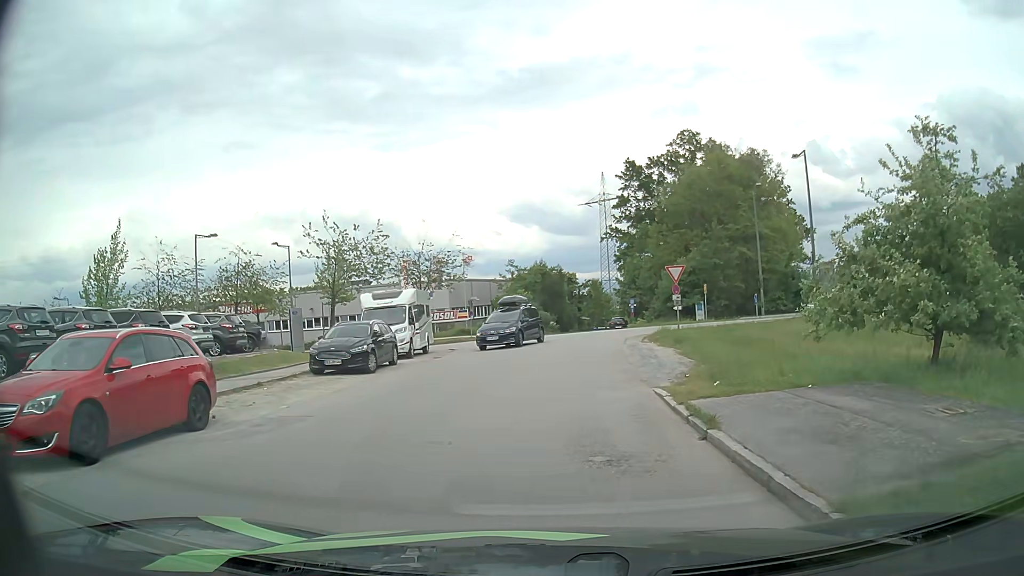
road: residential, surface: asphalt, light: Day
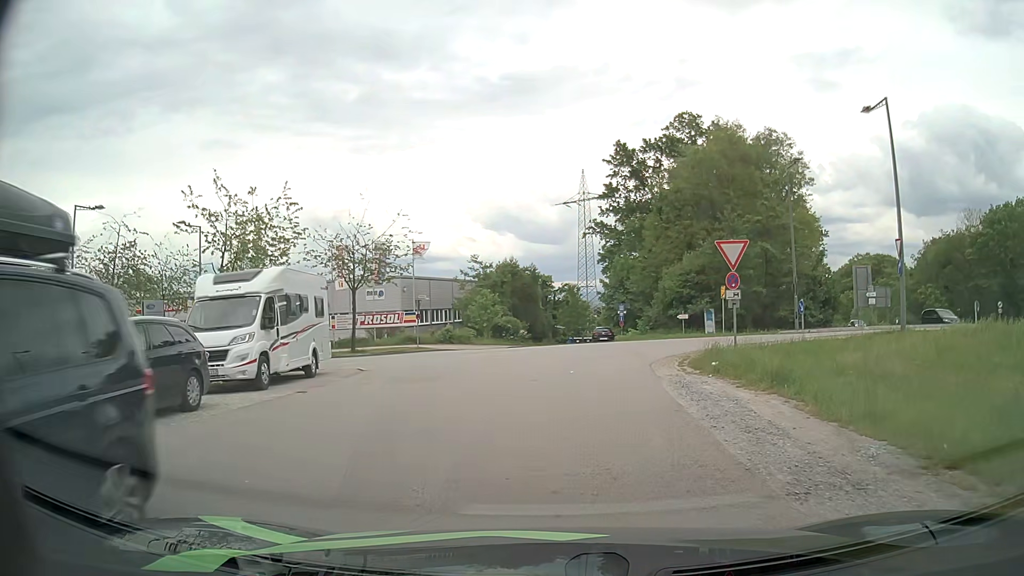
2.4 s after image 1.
(+0.4, +11.8) m; +3°
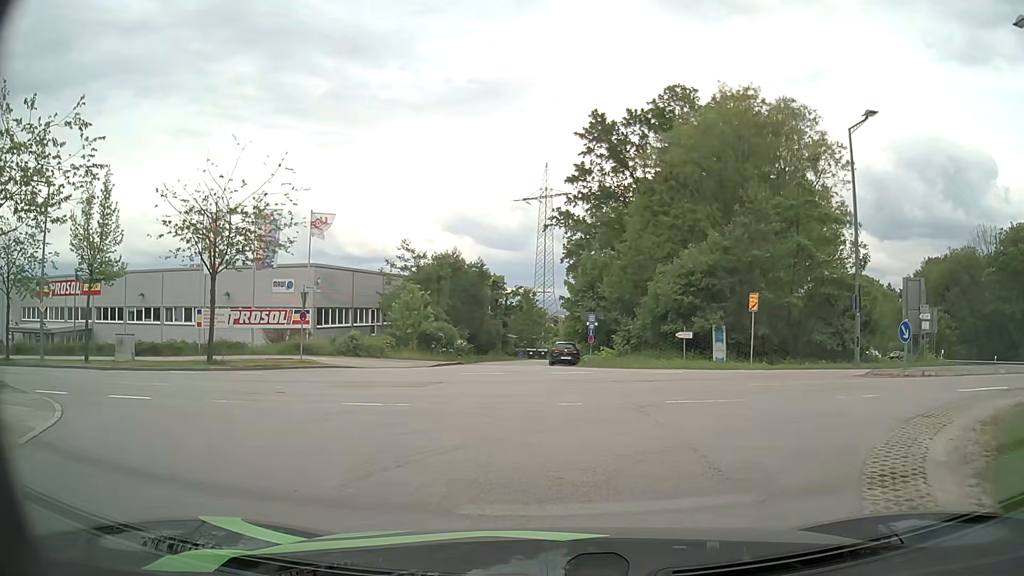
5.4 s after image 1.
(+0.5, +12.9) m; +5°
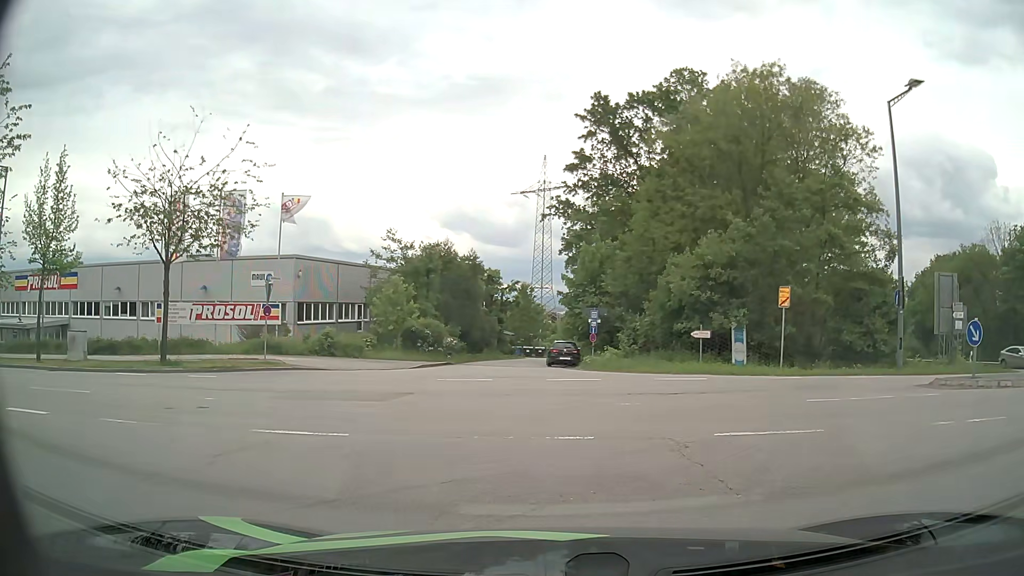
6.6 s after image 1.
(0.0, +3.5) m; 0°
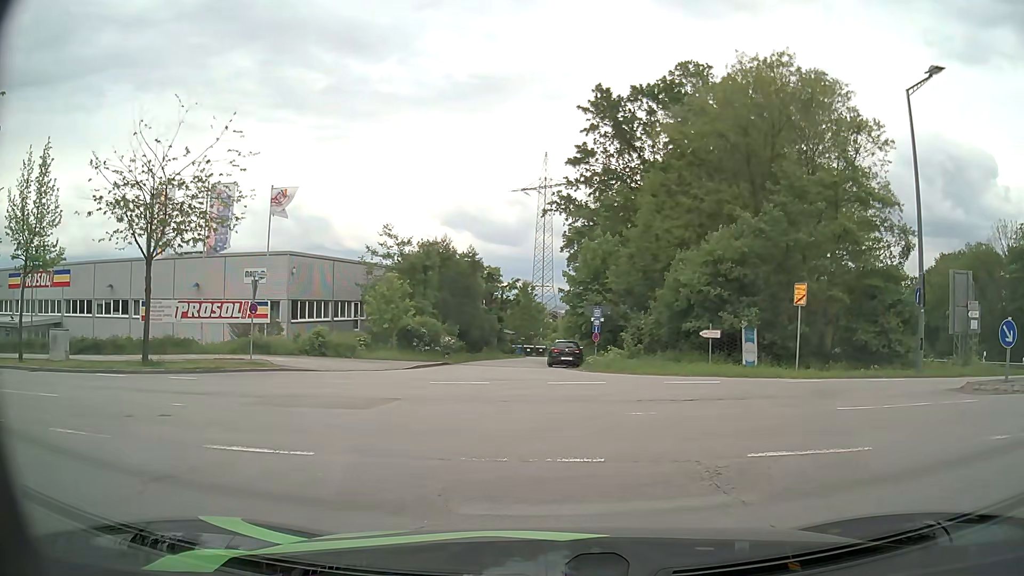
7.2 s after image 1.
(0.0, +1.3) m; -1°
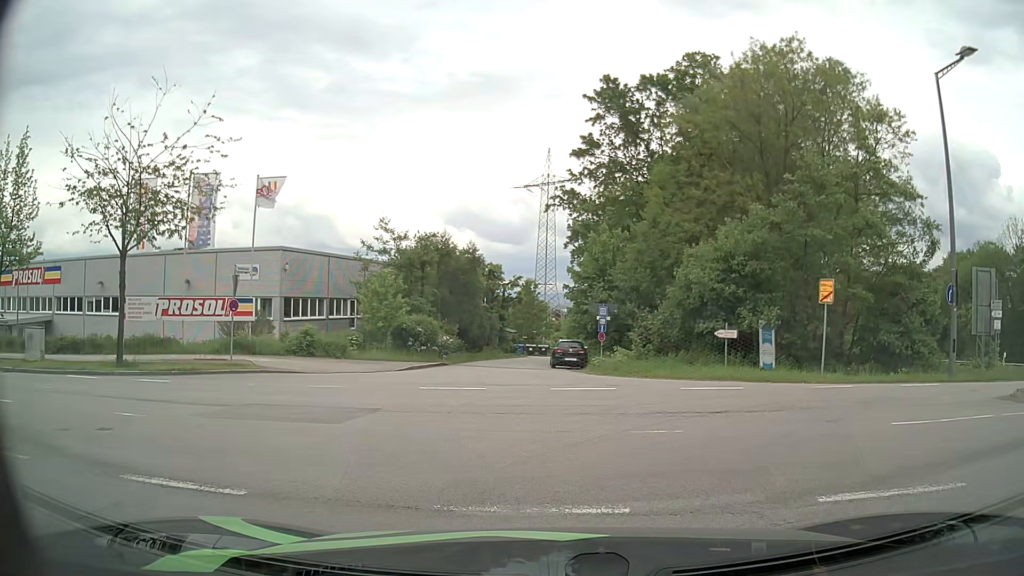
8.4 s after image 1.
(0.0, +1.7) m; +2°
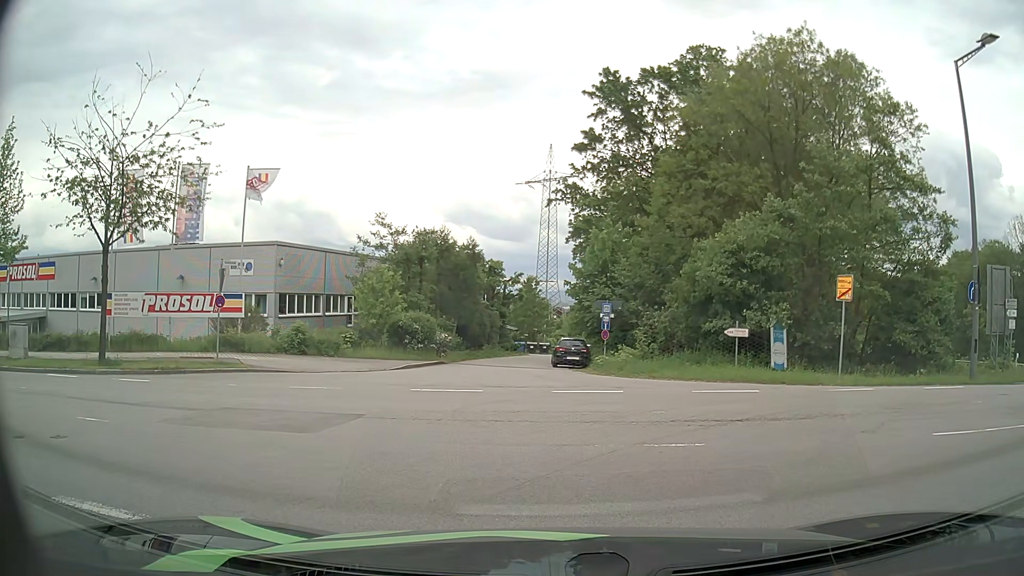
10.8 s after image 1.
(0.0, +1.1) m; 0°
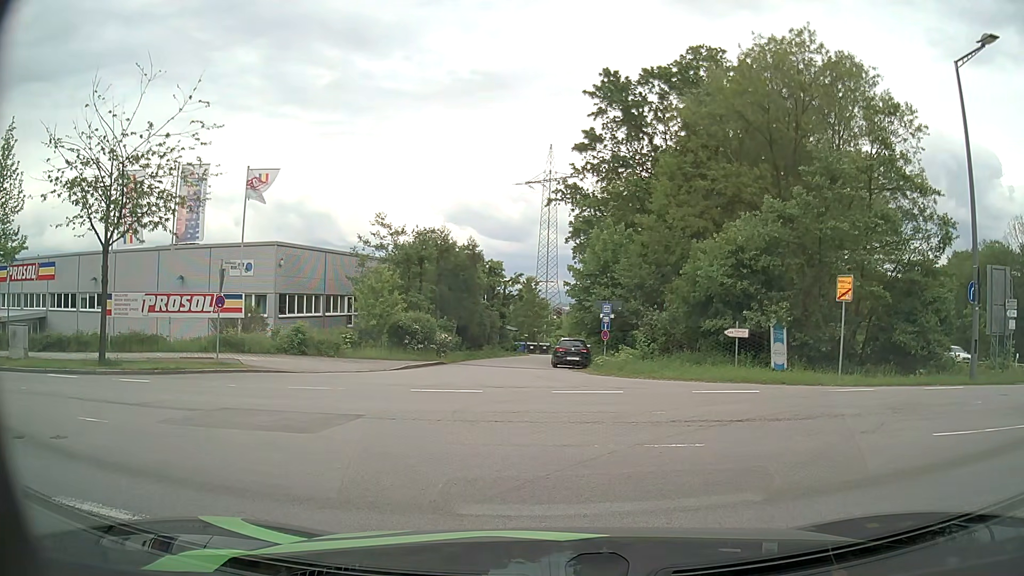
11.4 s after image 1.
(0.0, 0.0) m; 0°
(-1, +10) (-9, +15) (-19, +16) (-29, +16) (-39, +17) (-49, +18) (-59, +19) (-69, +20) (-79, +22) (-88, +24) m
